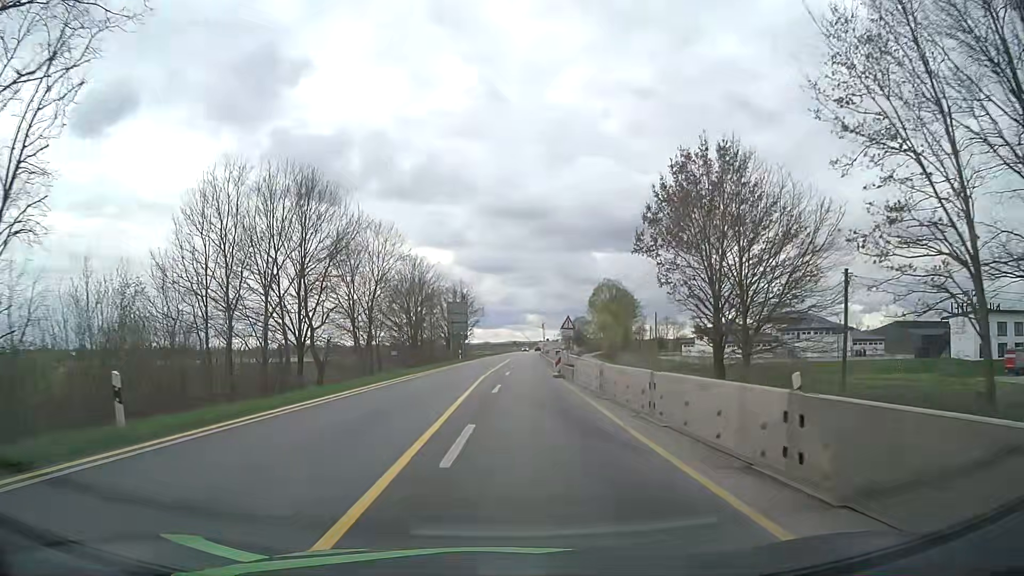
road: primary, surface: asphalt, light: Day
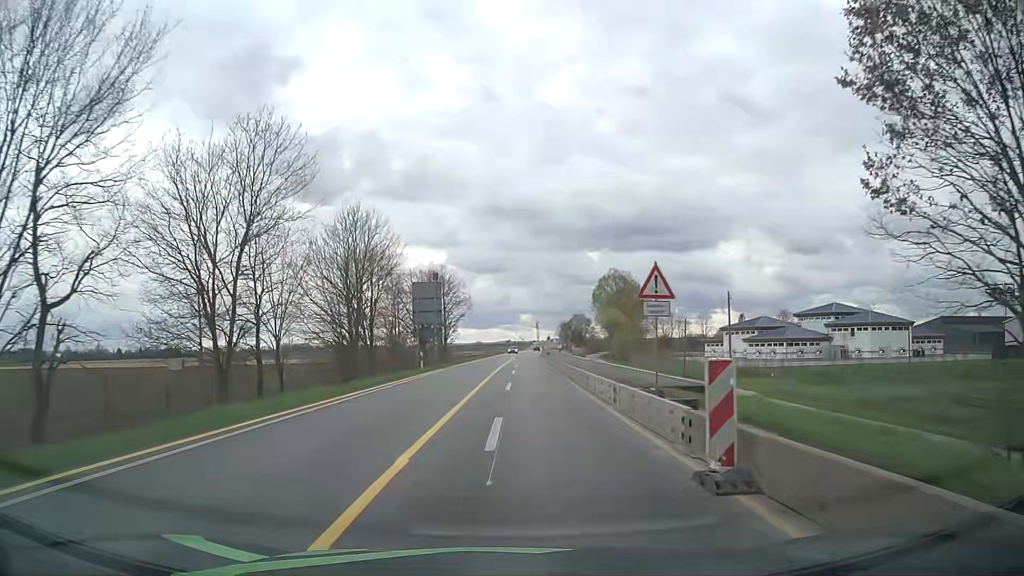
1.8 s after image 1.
(0.0, +23.1) m; 0°
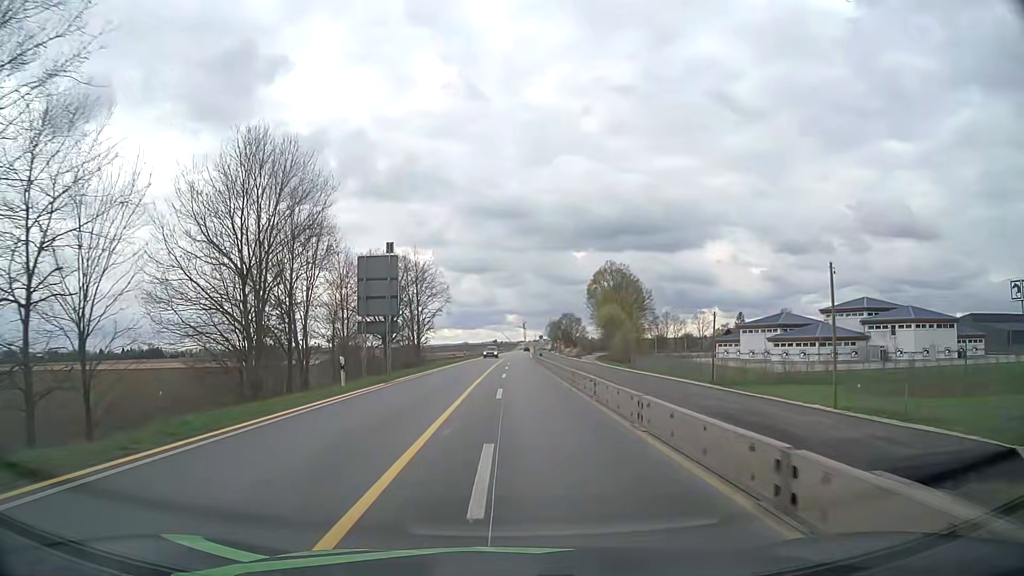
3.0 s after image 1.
(+0.1, +15.4) m; +1°
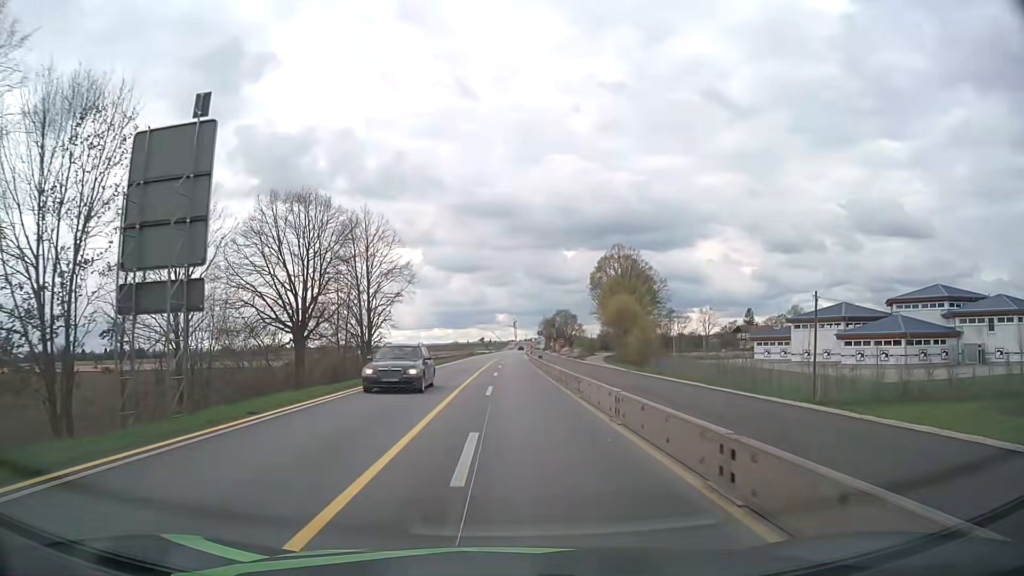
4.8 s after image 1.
(+0.3, +23.1) m; +1°
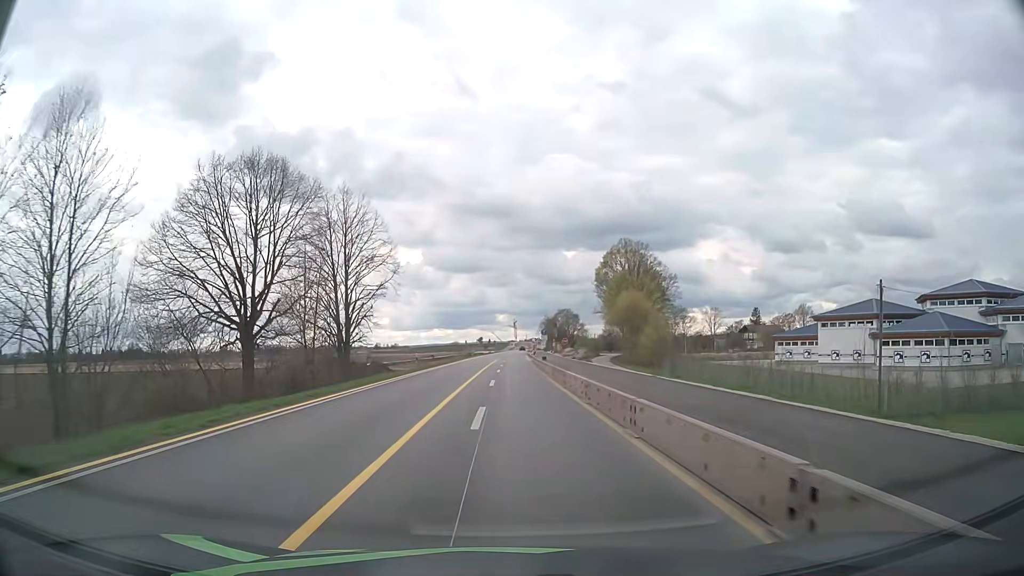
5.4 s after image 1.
(0.0, +7.7) m; 0°
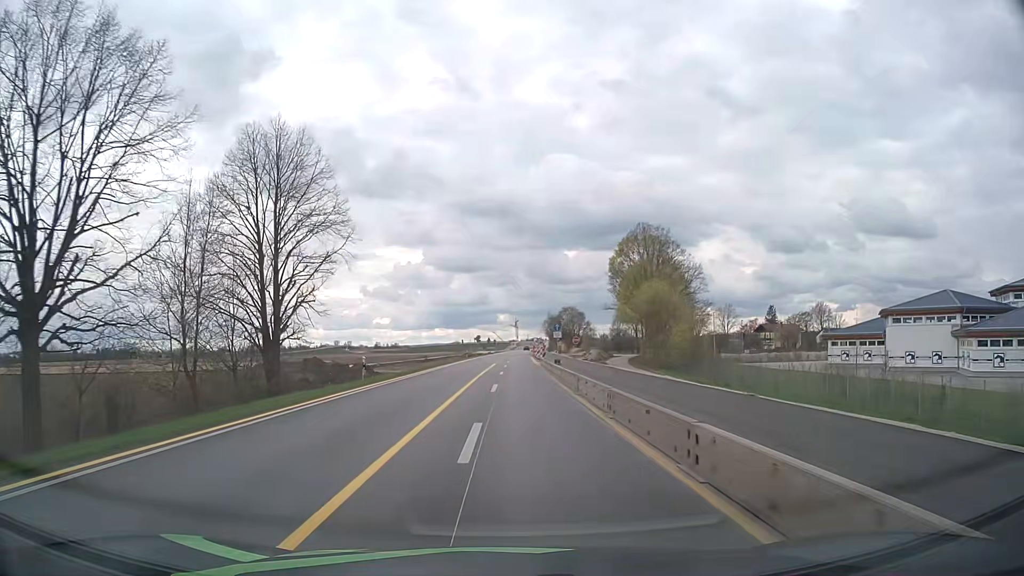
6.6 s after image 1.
(+0.1, +15.3) m; 0°
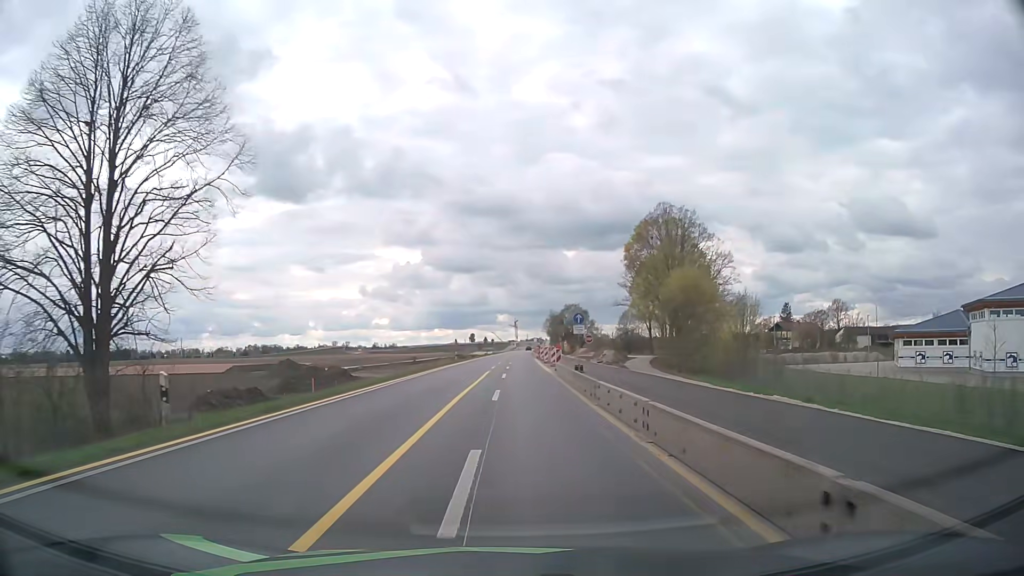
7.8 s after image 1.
(0.0, +15.2) m; 0°
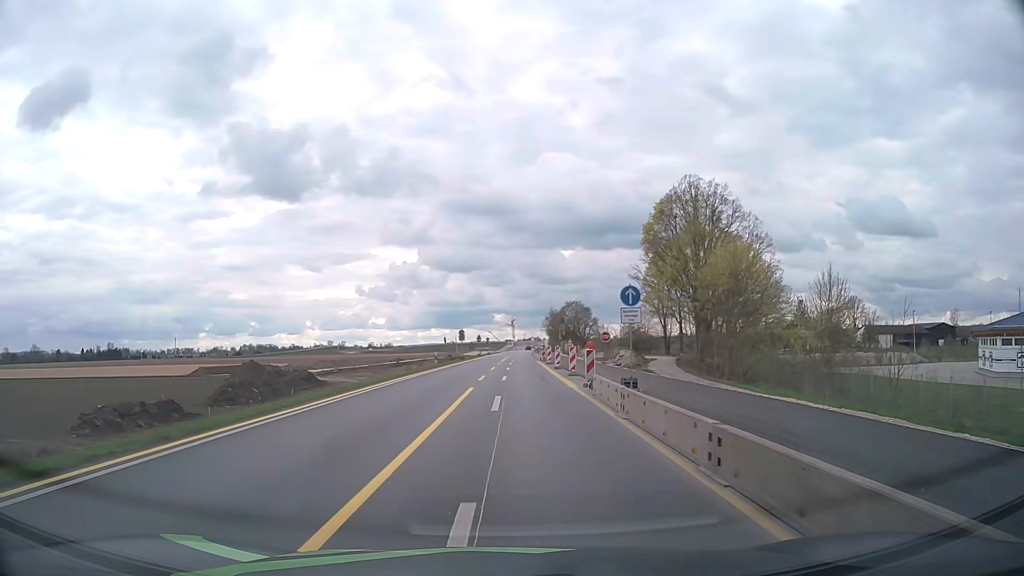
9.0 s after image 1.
(0.0, +15.1) m; 0°
(0, +10) (0, +20) (0, +30) (+1, +40) (+1, +50) (+1, +60) (+1, +70) (+2, +80) (+2, +90) (+2, +100) m
